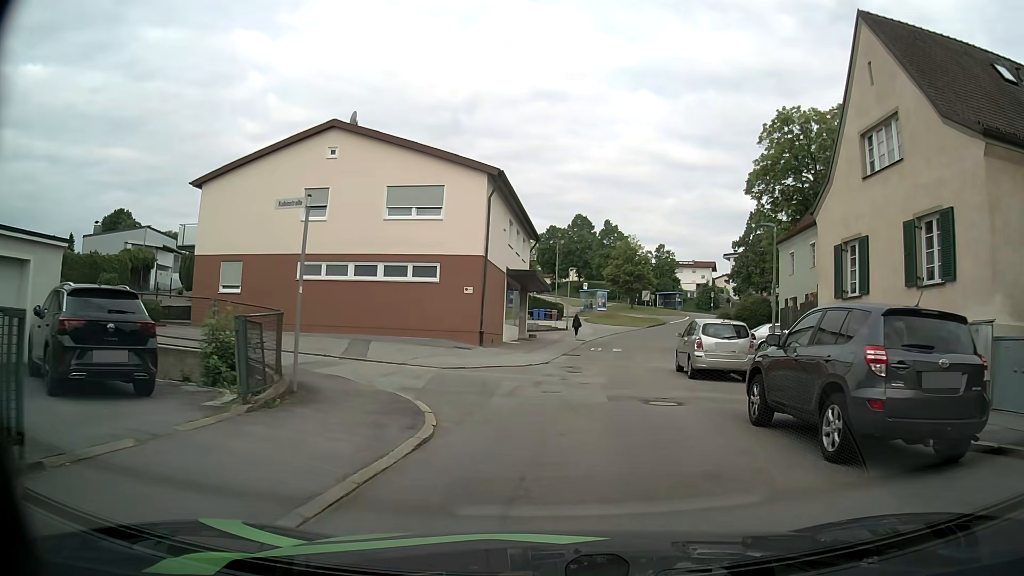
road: residential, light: Day
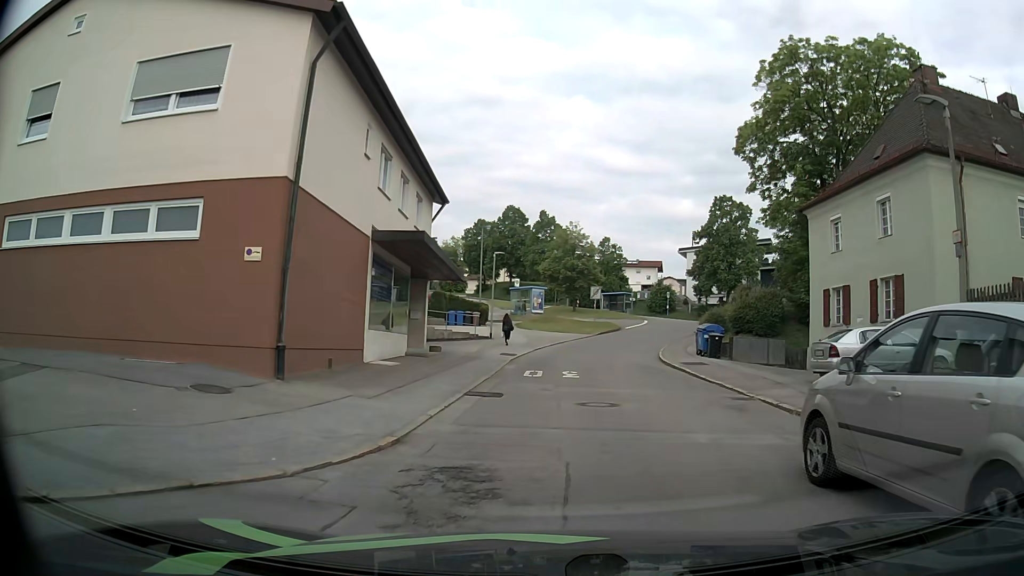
(+0.7, +15.0) m; +5°
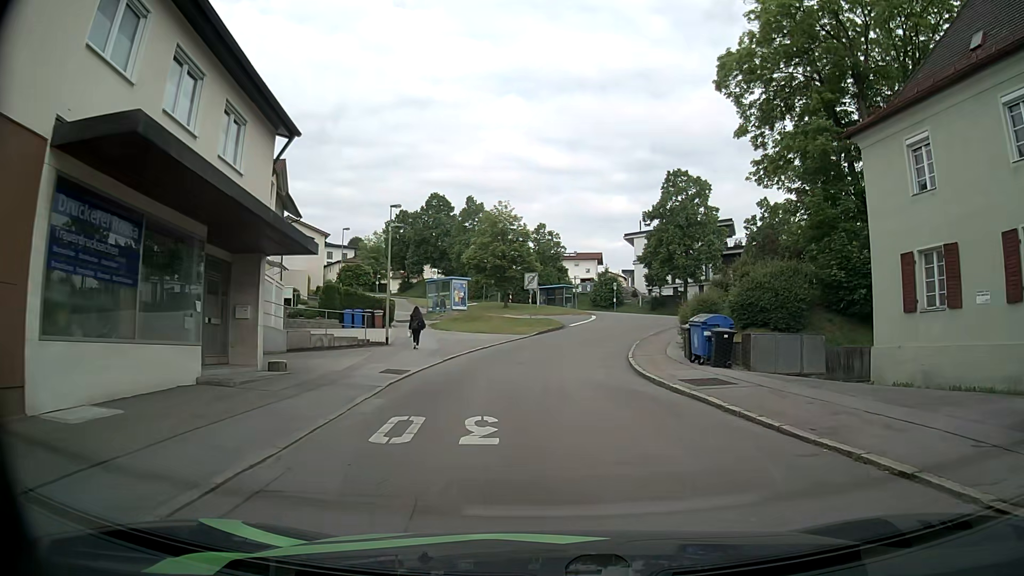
(+0.6, +11.0) m; +6°
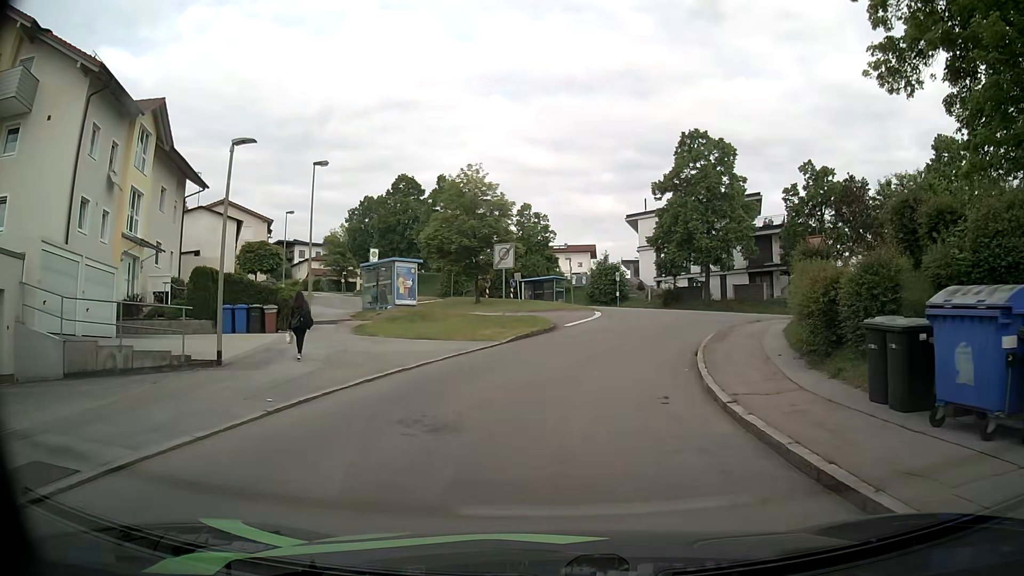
(+0.1, +13.9) m; -1°
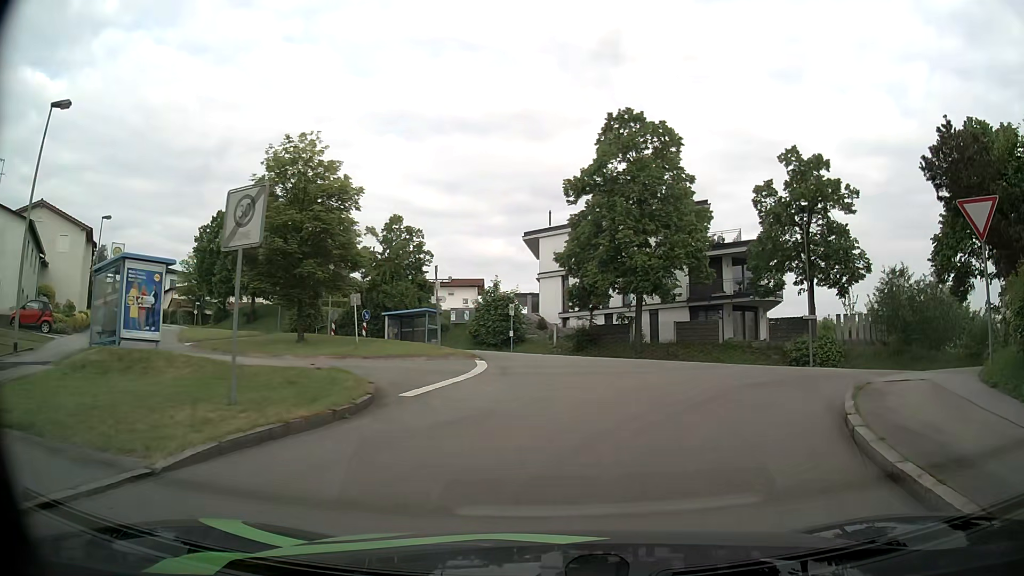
(+1.4, +15.1) m; +10°
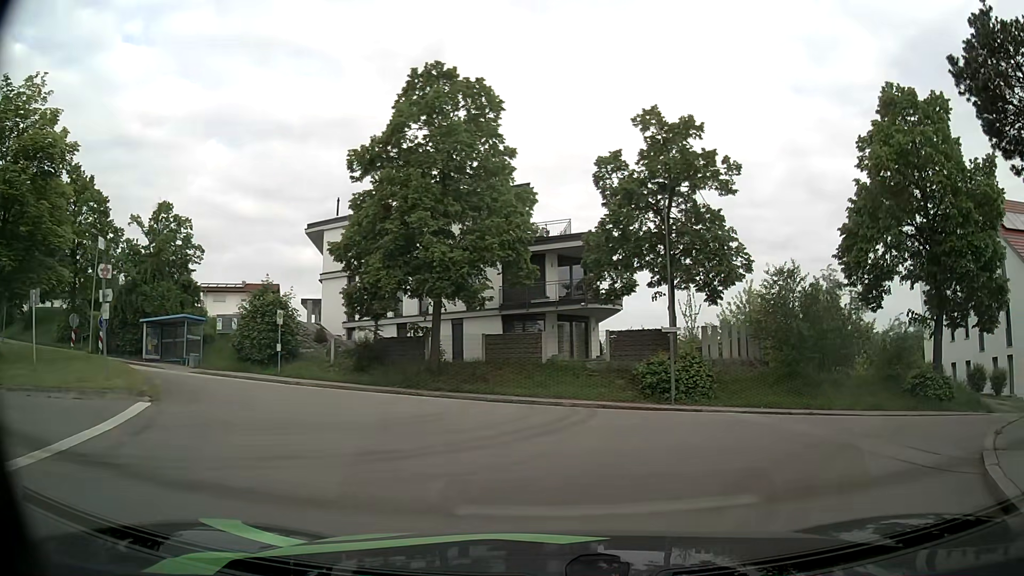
(+1.3, +8.7) m; +16°
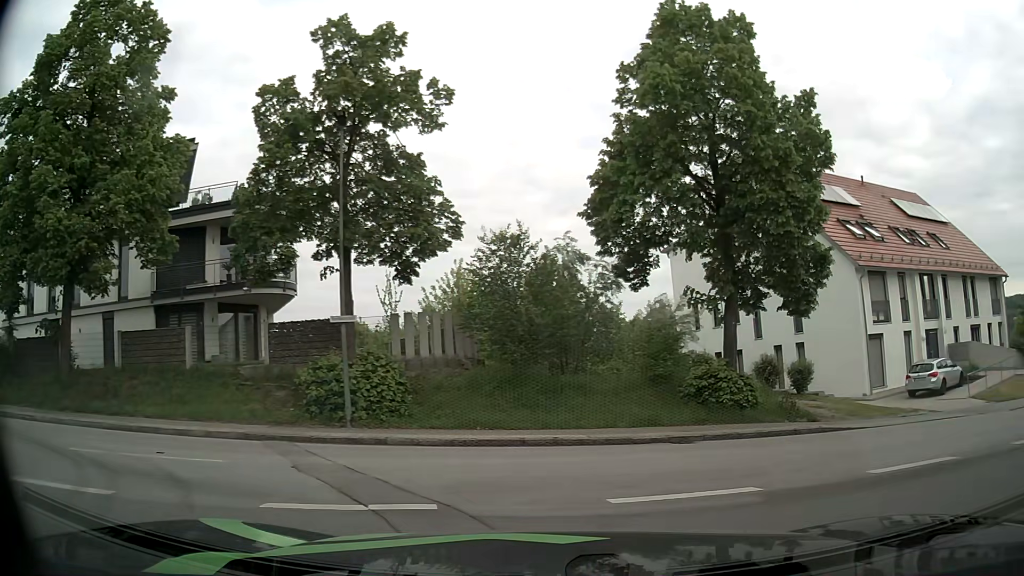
(+1.6, +7.3) m; +27°
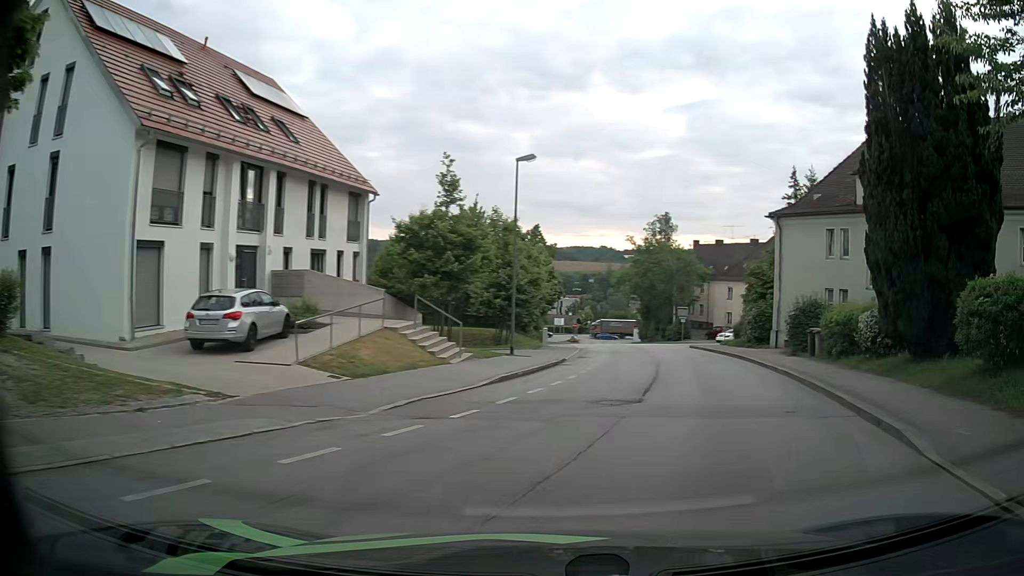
(+5.8, +11.1) m; +55°
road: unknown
(+2, +10) (+5, +19) (+6, +29) (+7, +39) (+8, +49) (+6, +59) (-3, +60) (-13, +59) (-23, +59) (-33, +60) m
